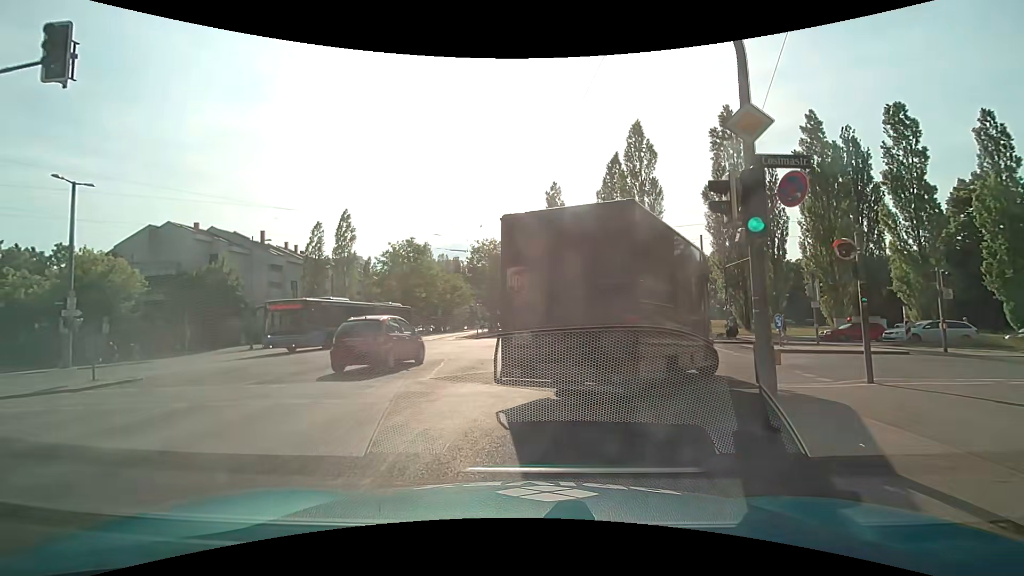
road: secondary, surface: asphalt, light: Day
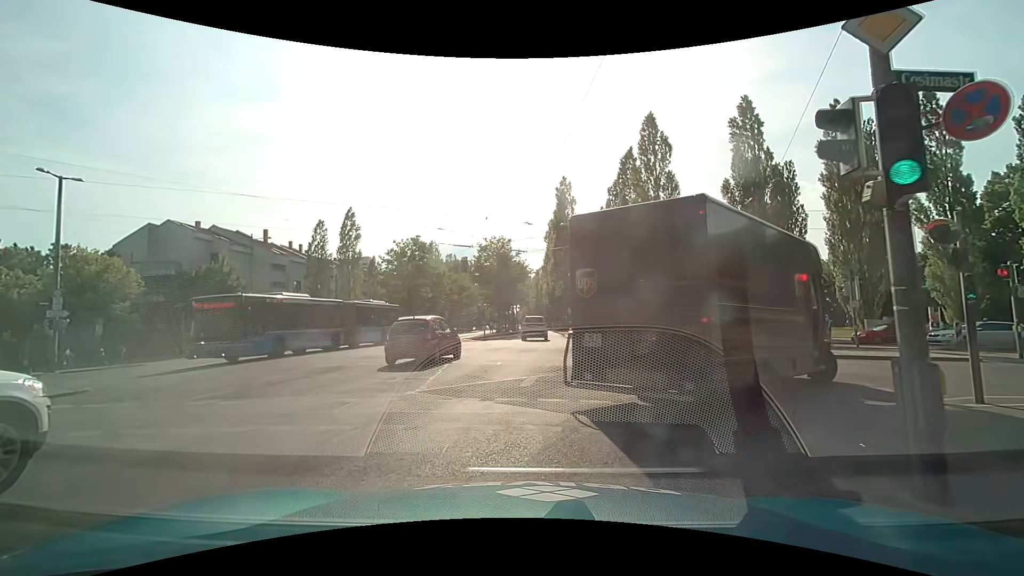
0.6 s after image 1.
(0.0, +2.2) m; -3°
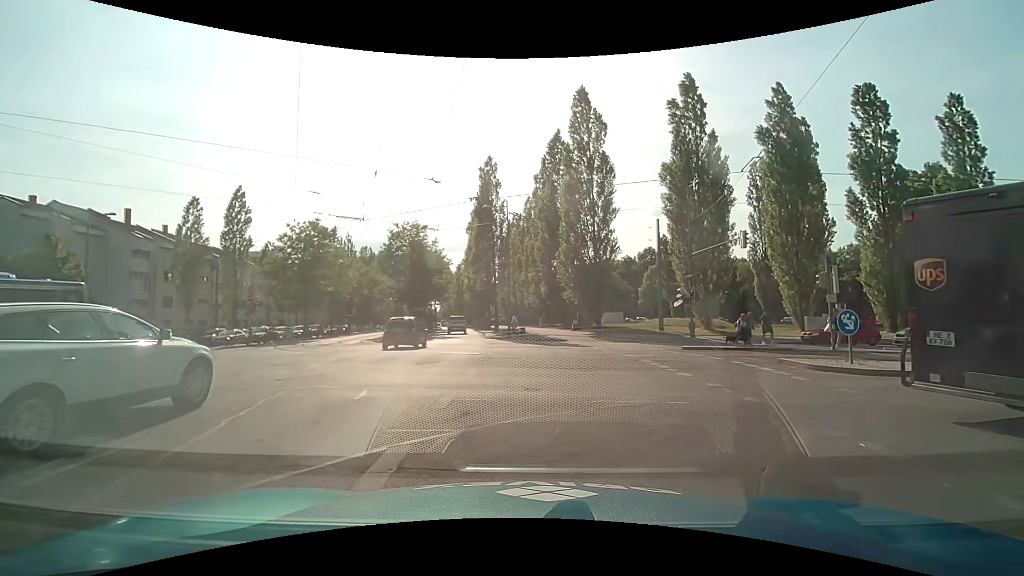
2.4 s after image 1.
(+0.4, +6.4) m; +10°
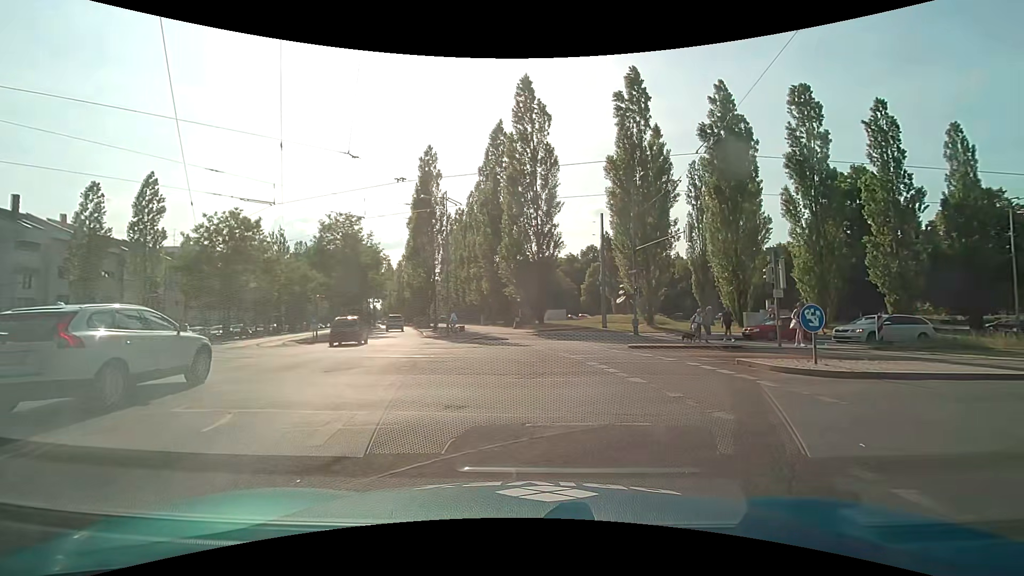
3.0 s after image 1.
(+0.1, +1.9) m; +6°
